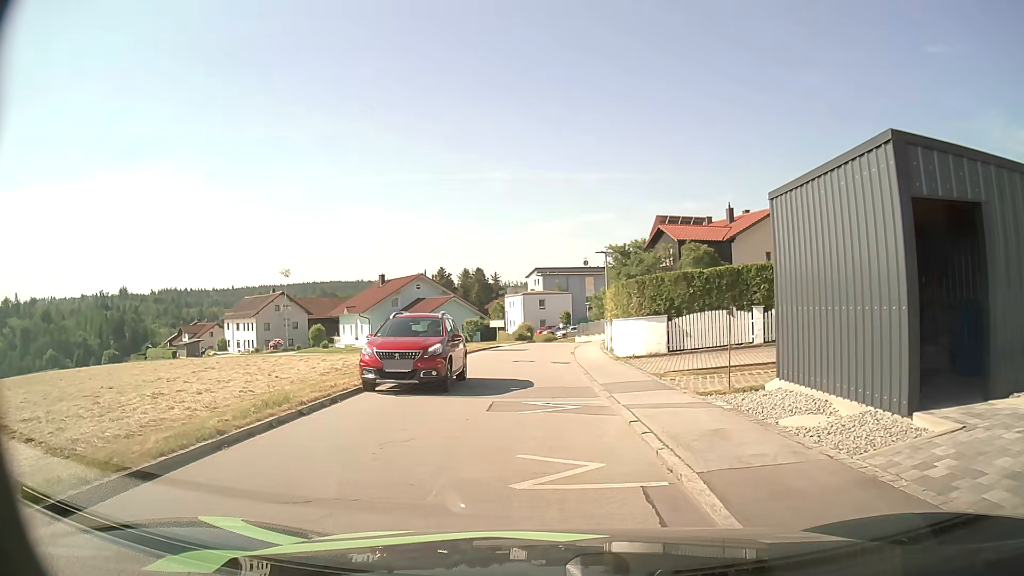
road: residential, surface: asphalt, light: Day
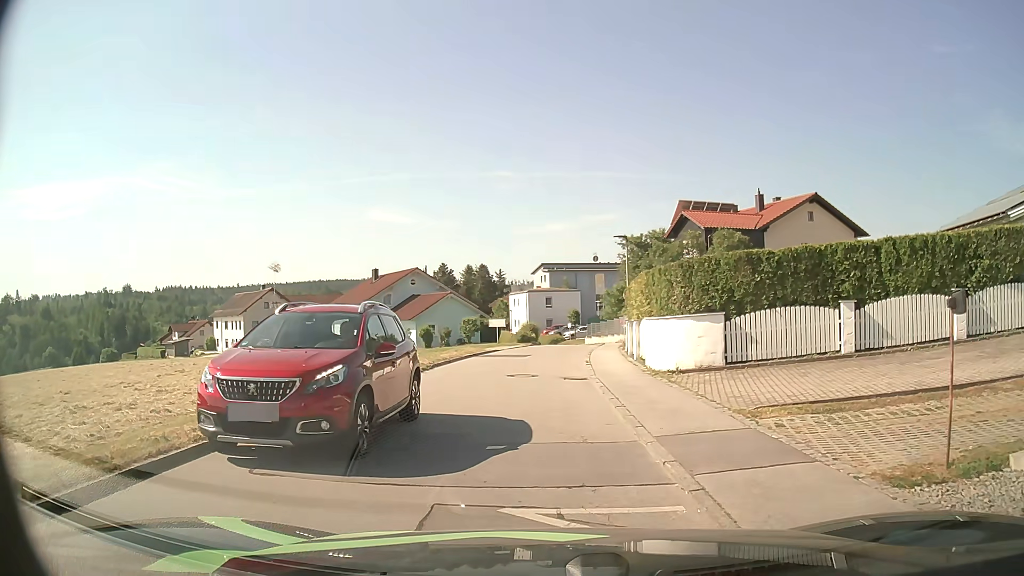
(0.0, +6.4) m; 0°
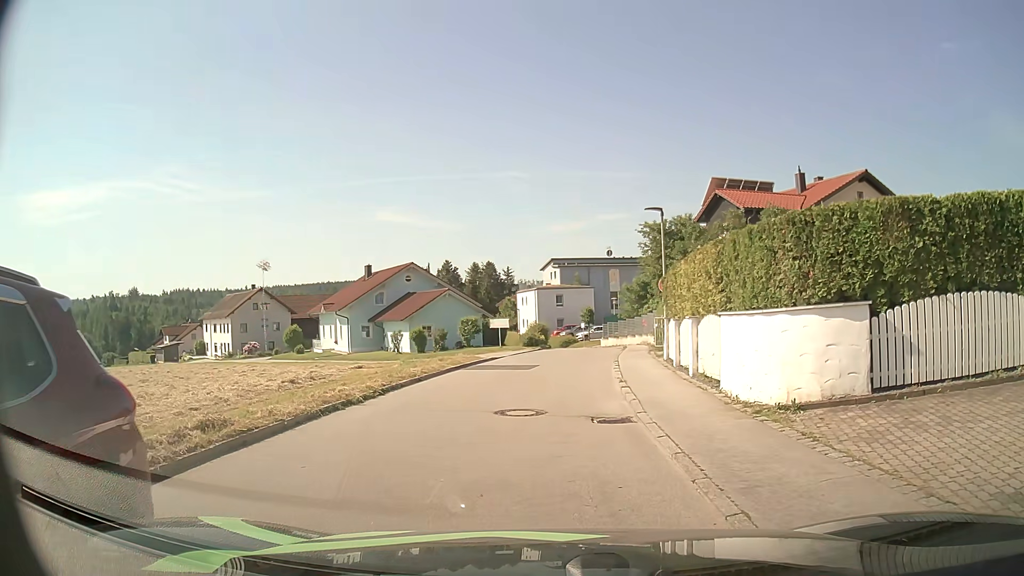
(-0.1, +7.0) m; 0°
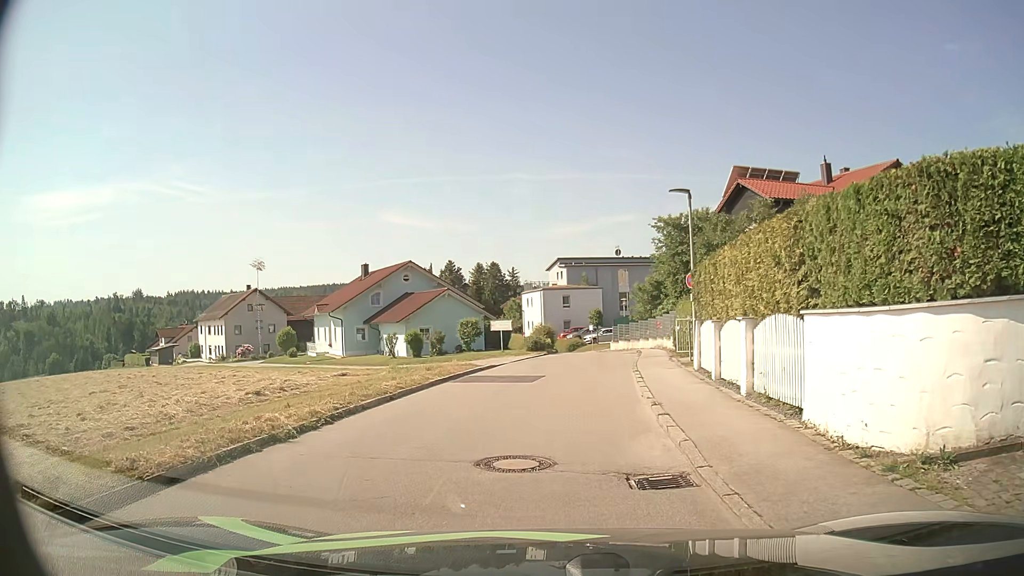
(-0.1, +3.5) m; -2°
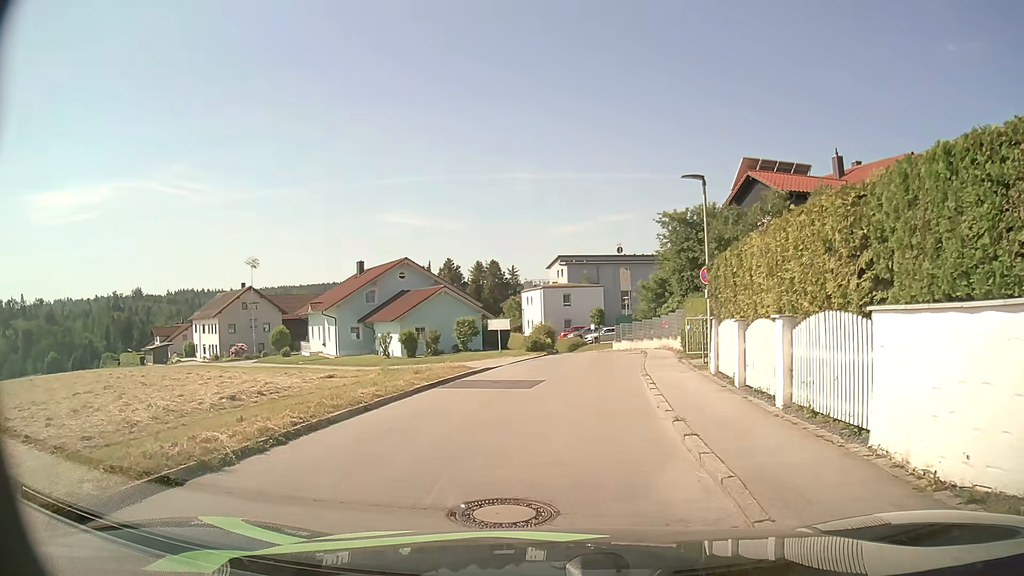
(0.0, +1.8) m; 0°
